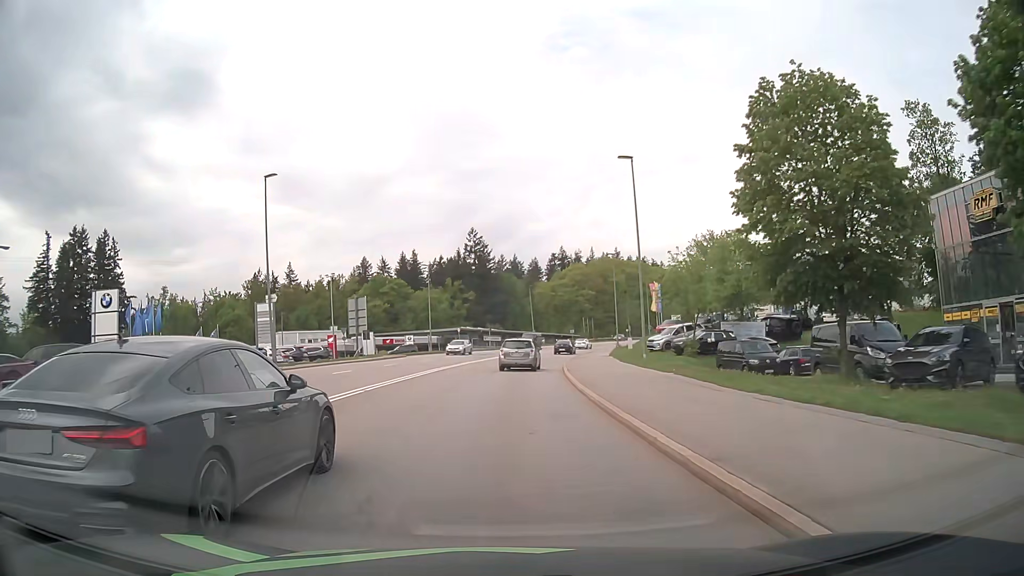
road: secondary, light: Day
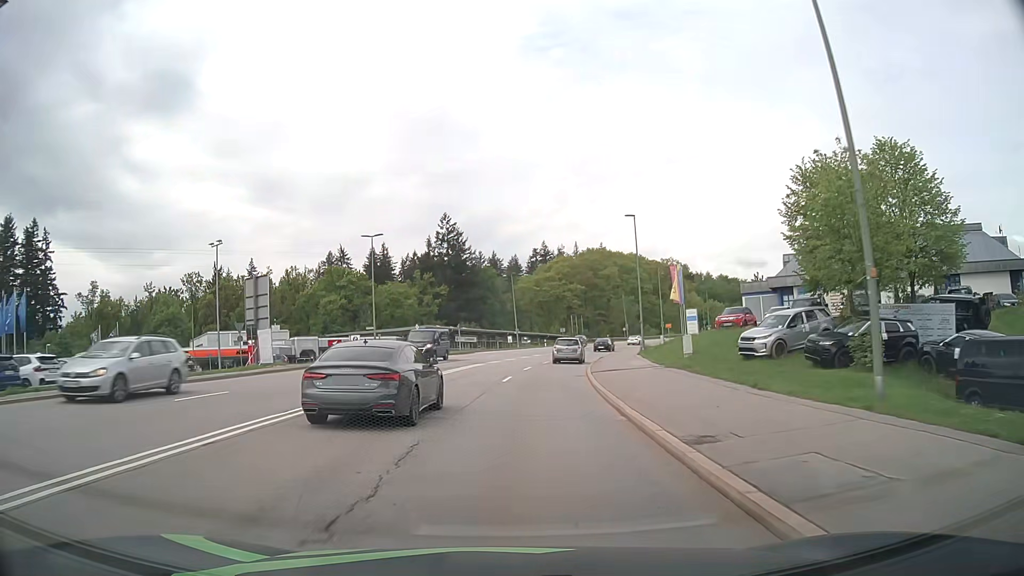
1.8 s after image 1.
(0.0, +22.8) m; +1°
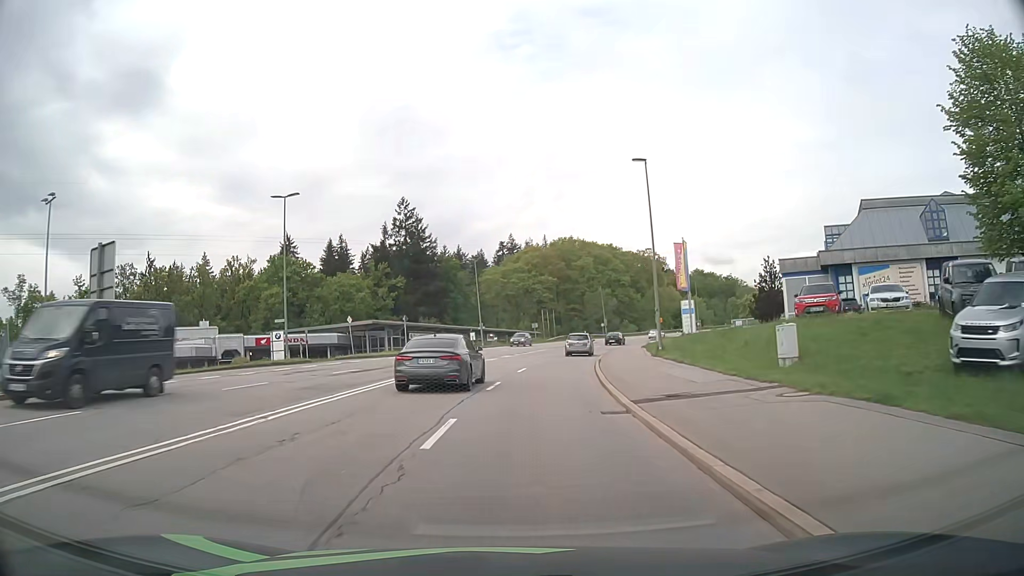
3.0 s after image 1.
(+0.4, +15.3) m; +3°
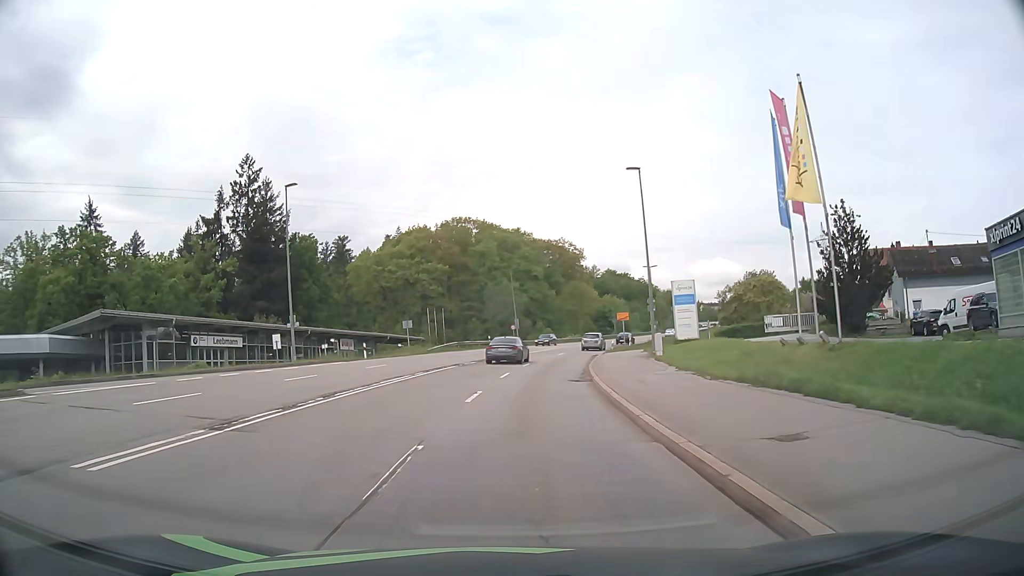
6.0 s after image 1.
(+2.9, +38.4) m; +9°
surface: asphalt
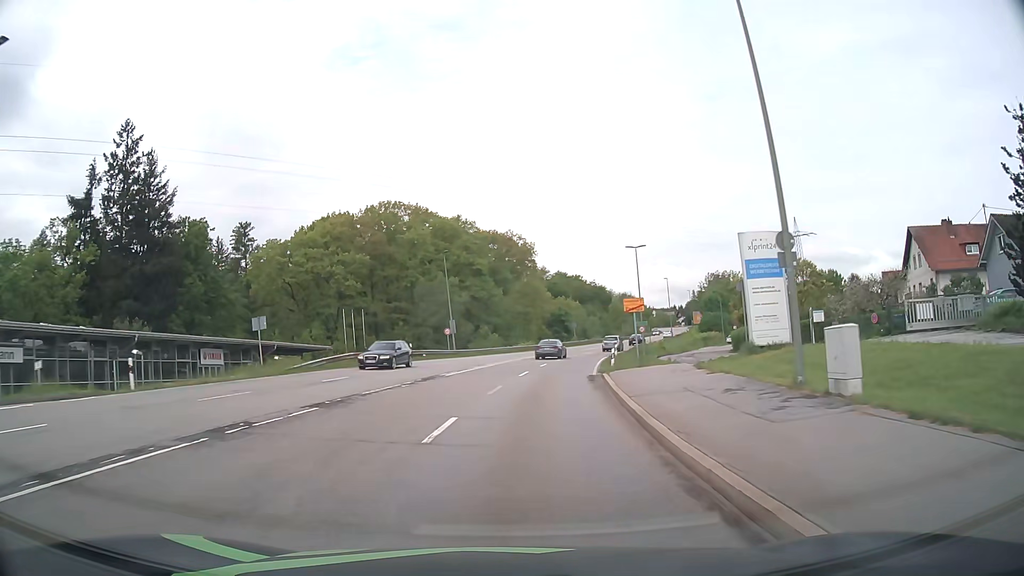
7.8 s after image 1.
(+1.1, +23.3) m; +5°
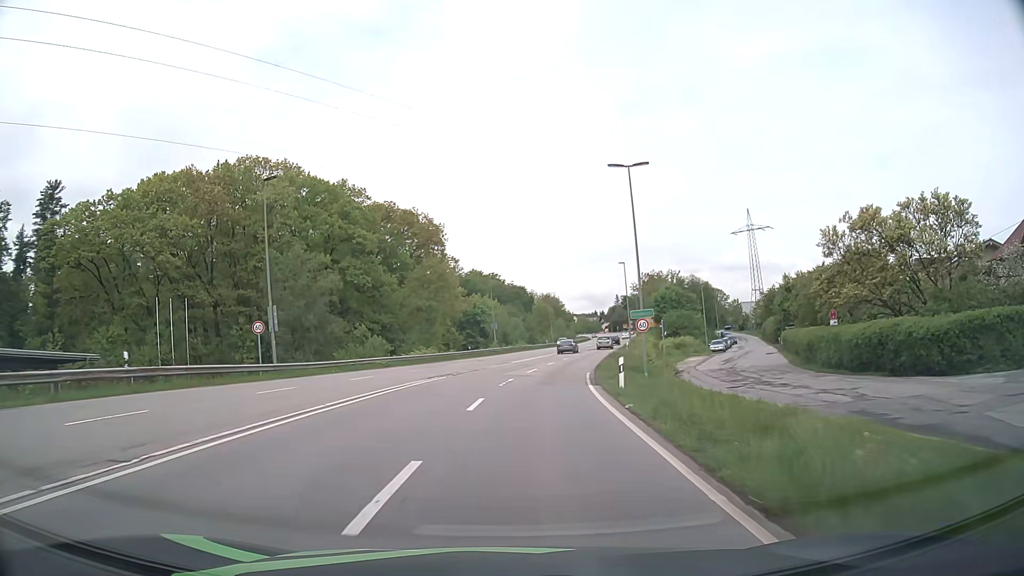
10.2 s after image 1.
(+2.0, +30.9) m; +7°
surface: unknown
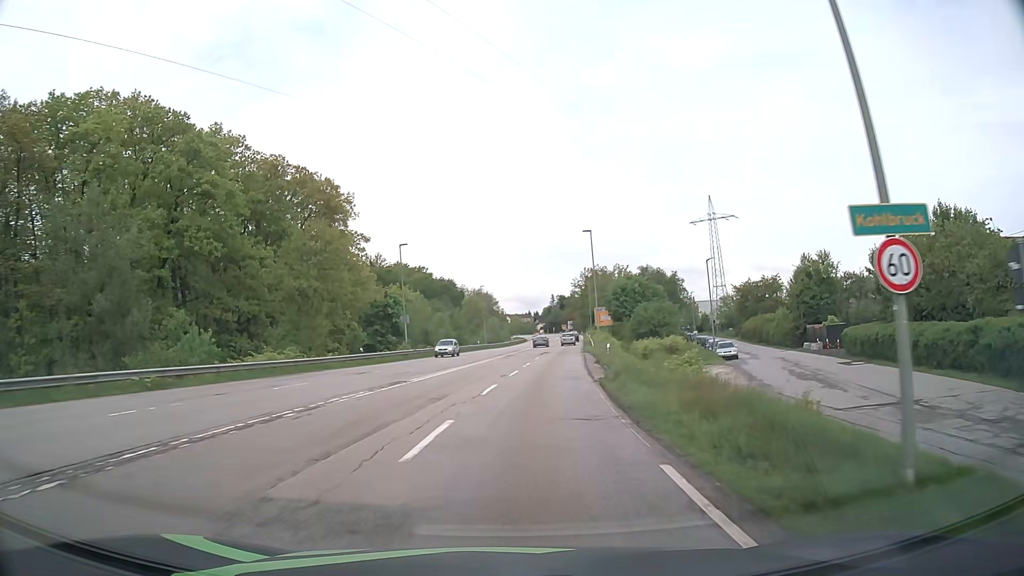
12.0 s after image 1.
(+1.2, +24.4) m; +6°
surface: asphalt
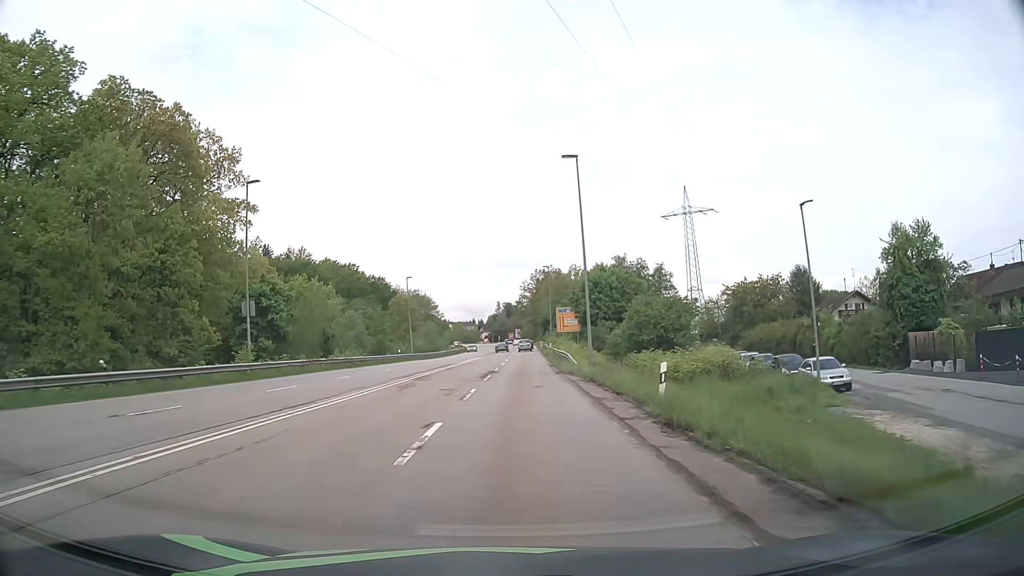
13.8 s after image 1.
(+1.2, +25.9) m; +5°
(0, +10) (0, +20) (0, +30) (+1, +40) (+1, +50) (+1, +60) (+2, +70) (+2, +80) (+2, +90) (+3, +100) m
